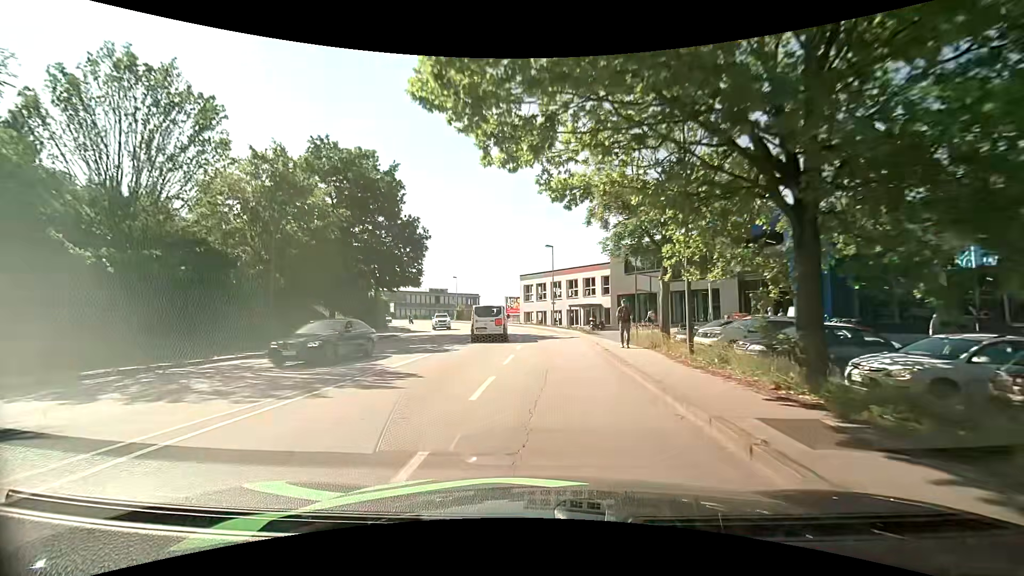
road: tertiary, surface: asphalt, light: Day
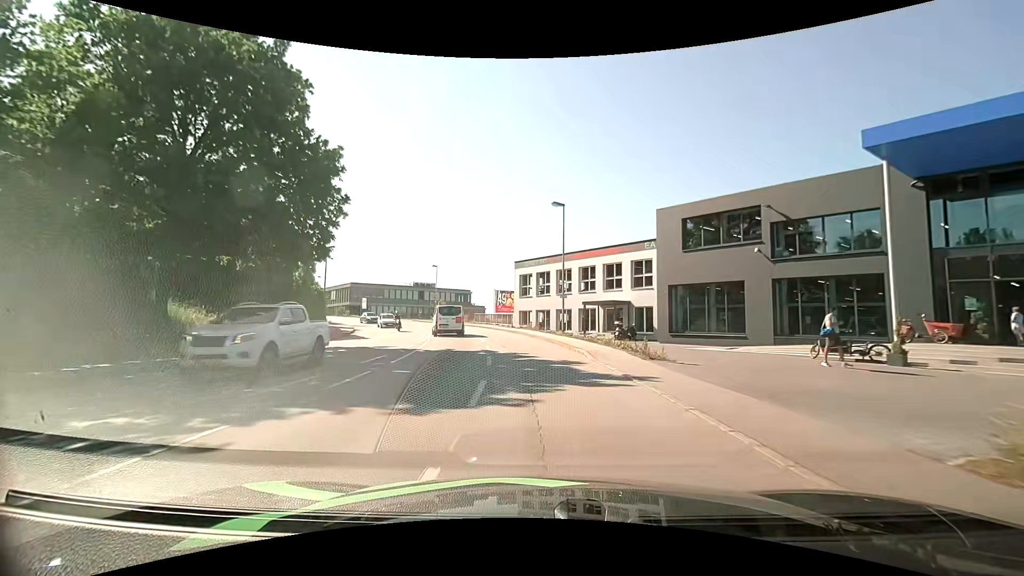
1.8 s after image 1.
(+0.3, +18.6) m; +1°
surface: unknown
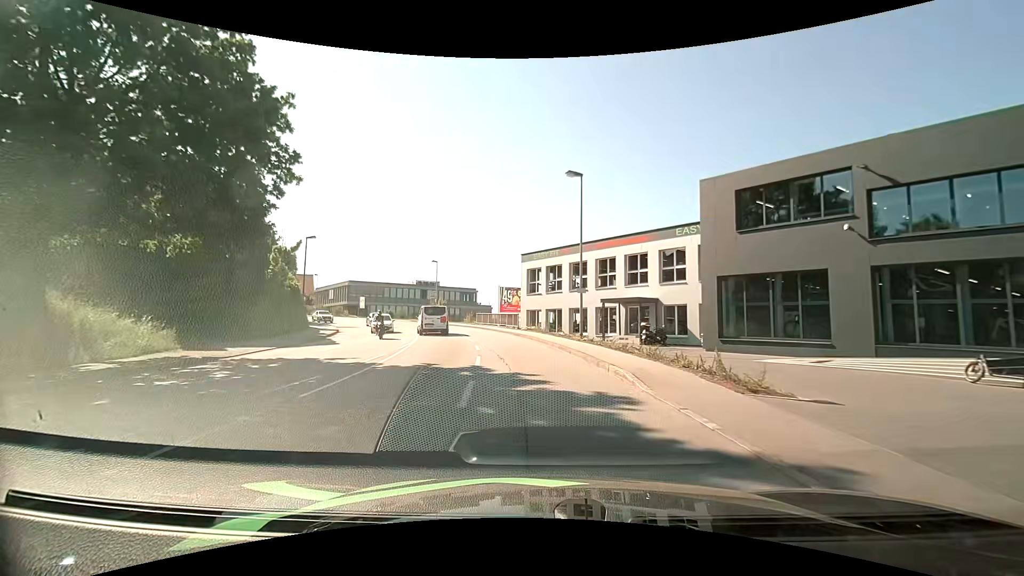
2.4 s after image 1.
(0.0, +6.3) m; -1°
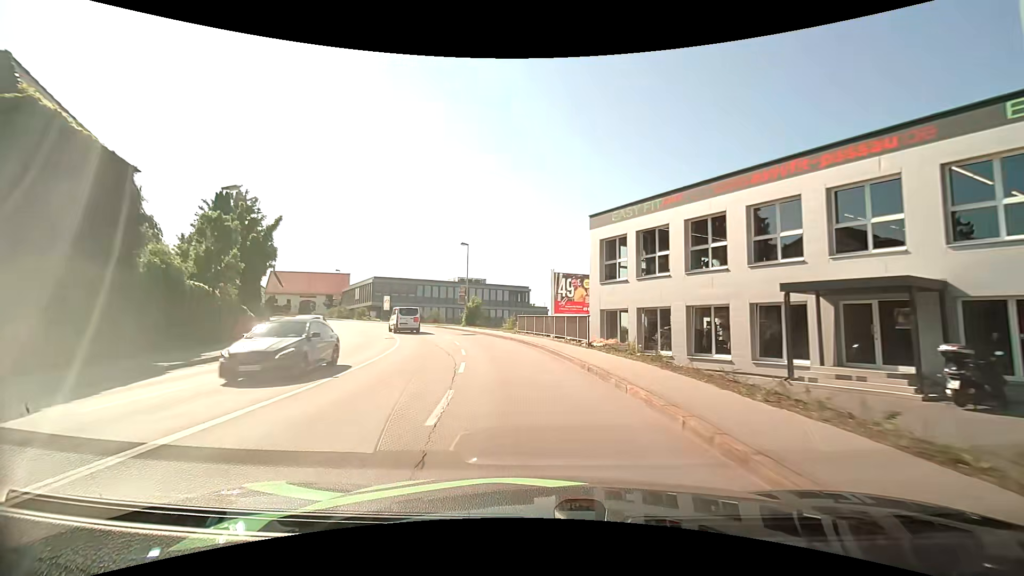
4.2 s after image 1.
(-0.9, +19.2) m; -7°
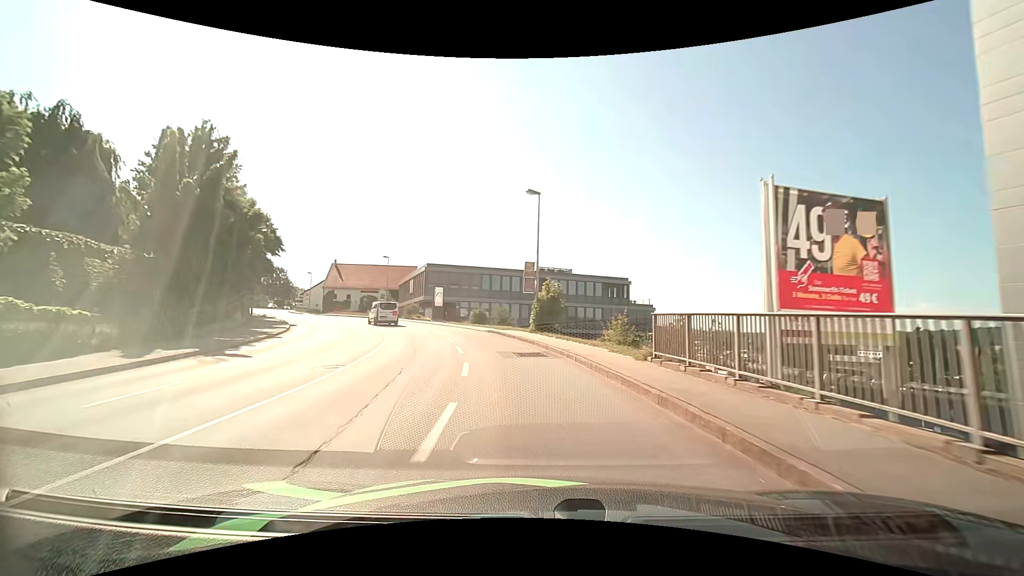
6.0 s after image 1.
(-1.4, +19.9) m; -9°
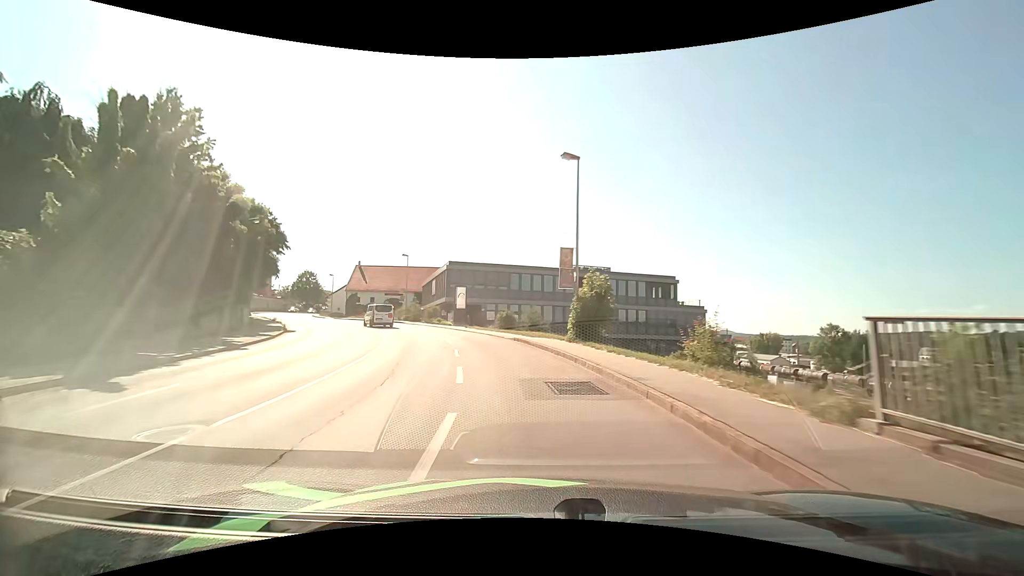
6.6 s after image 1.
(-0.2, +6.8) m; -3°
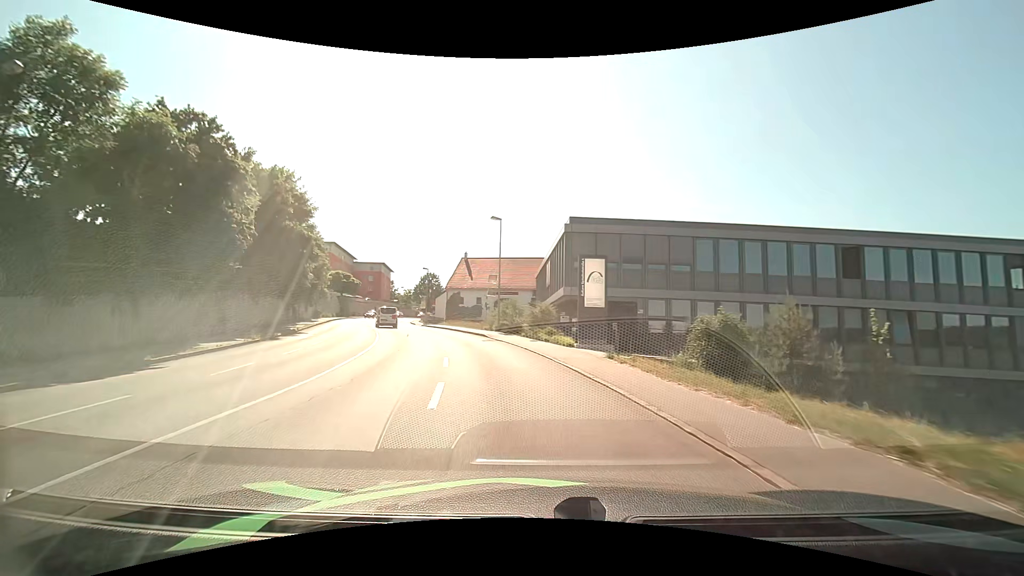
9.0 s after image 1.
(-3.9, +26.9) m; -15°
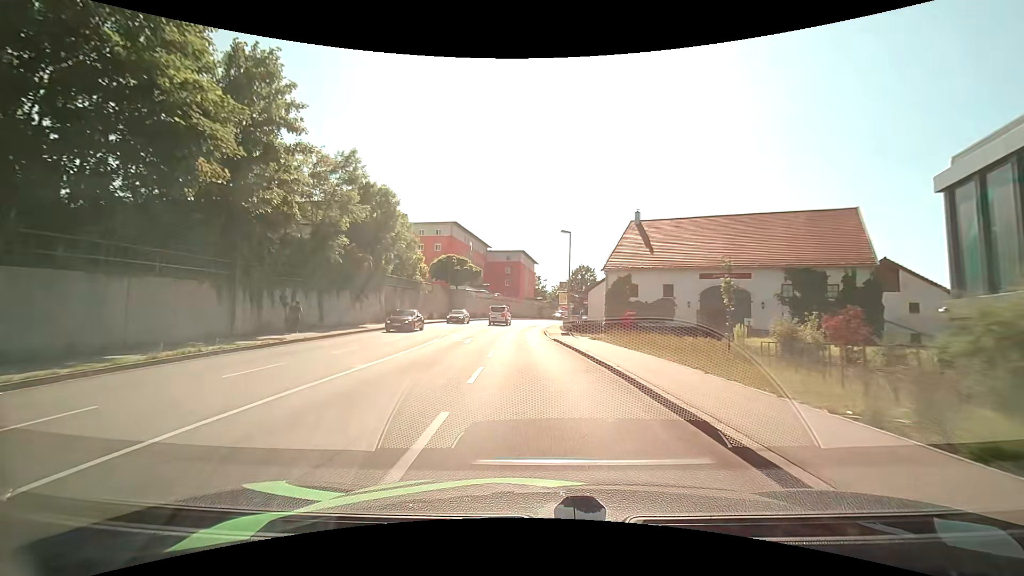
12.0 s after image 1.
(-6.1, +33.1) m; -18°
(0, +10) (-1, +20) (-1, +30) (-1, +40) (-1, +50) (0, +60) (+2, +70) (+5, +79) (+8, +89) (+12, +98) m
